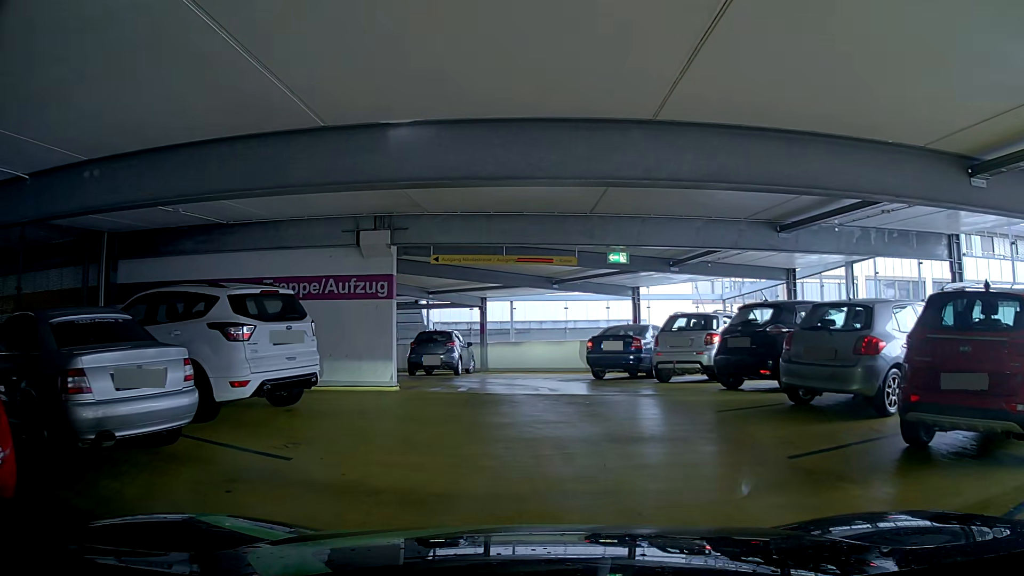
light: Day
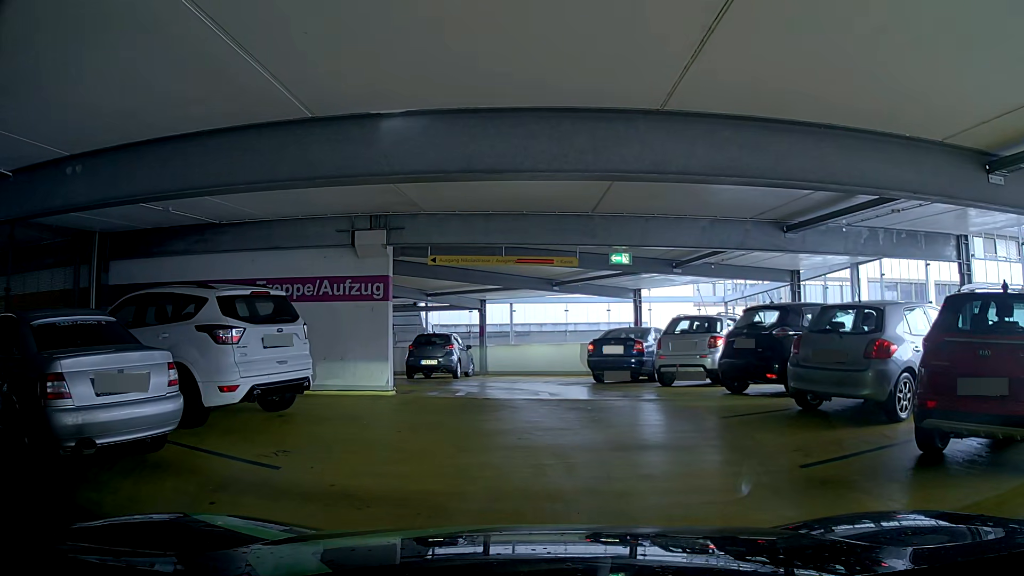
(0.0, +0.3) m; 0°
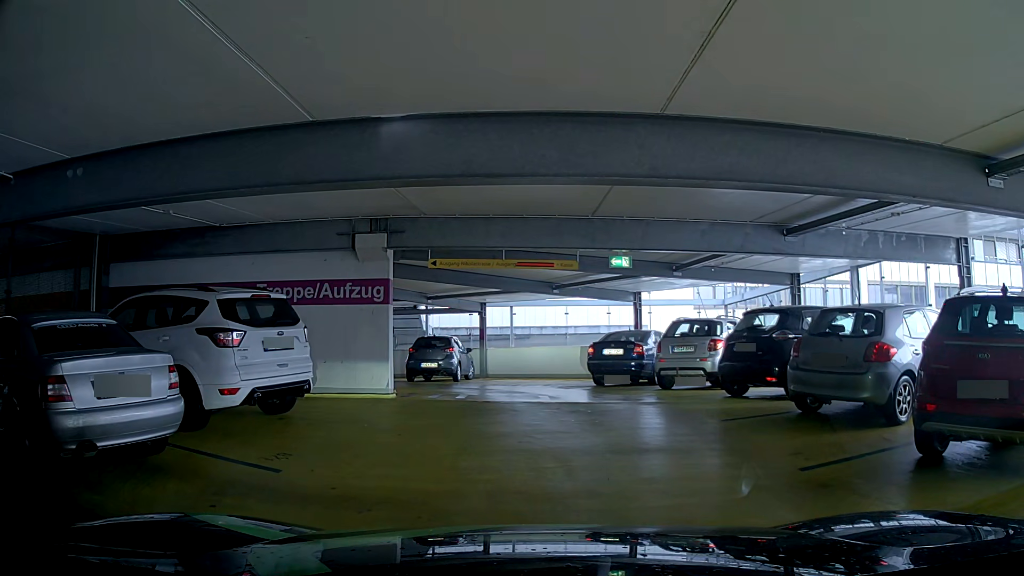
(0.0, 0.0) m; 0°
